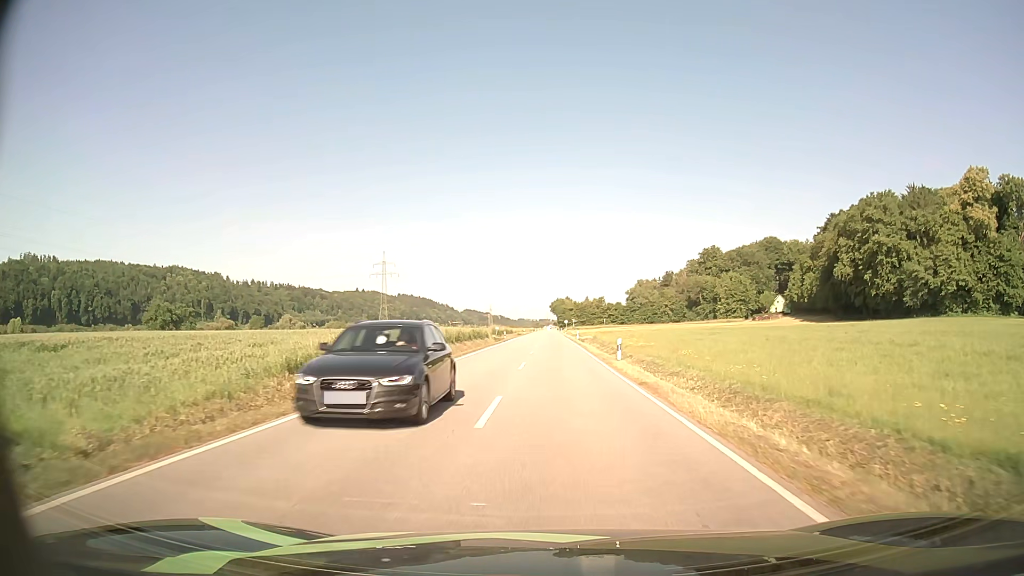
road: secondary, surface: asphalt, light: Day
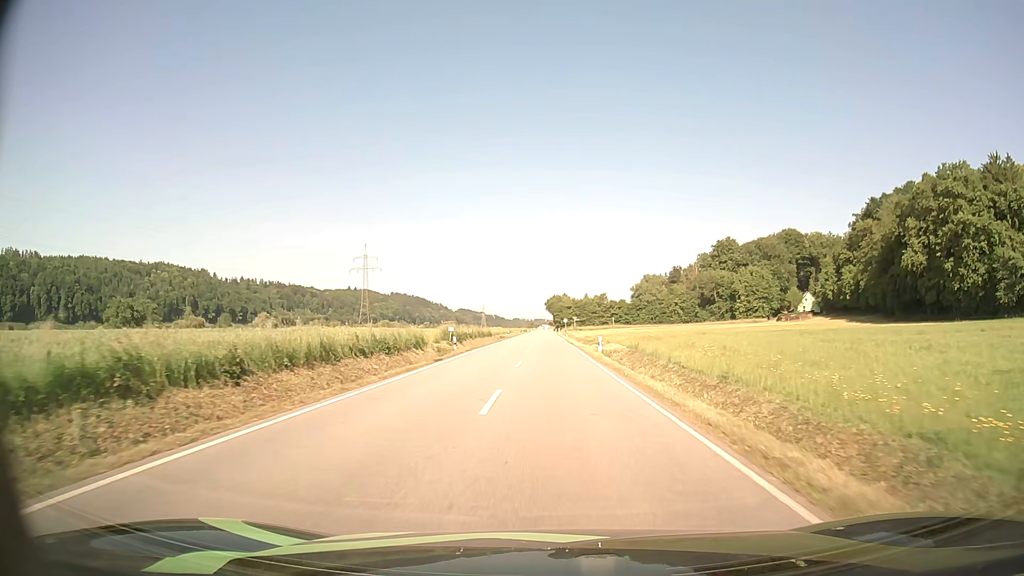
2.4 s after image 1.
(+0.1, +34.7) m; 0°
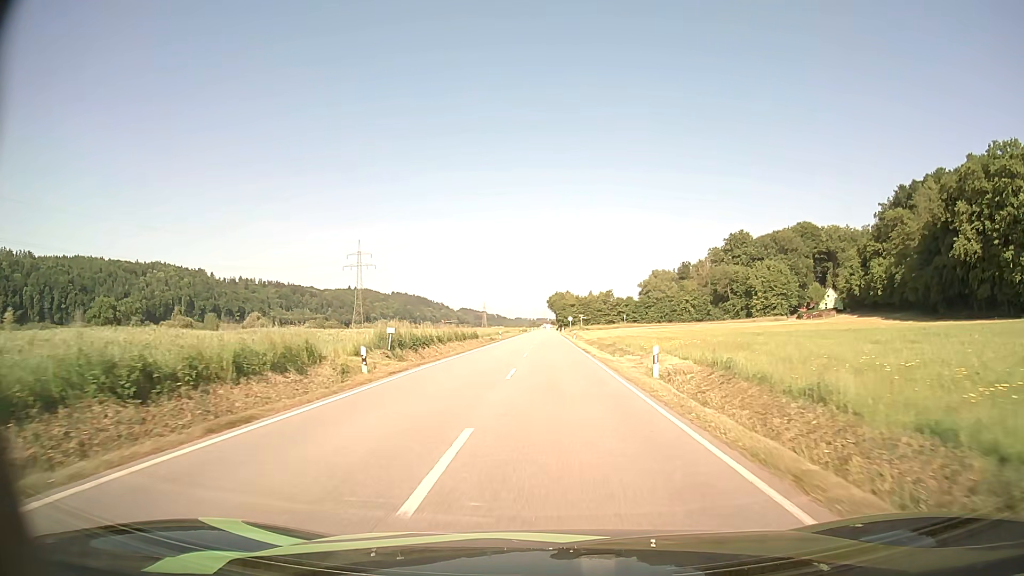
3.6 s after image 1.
(0.0, +17.6) m; 0°
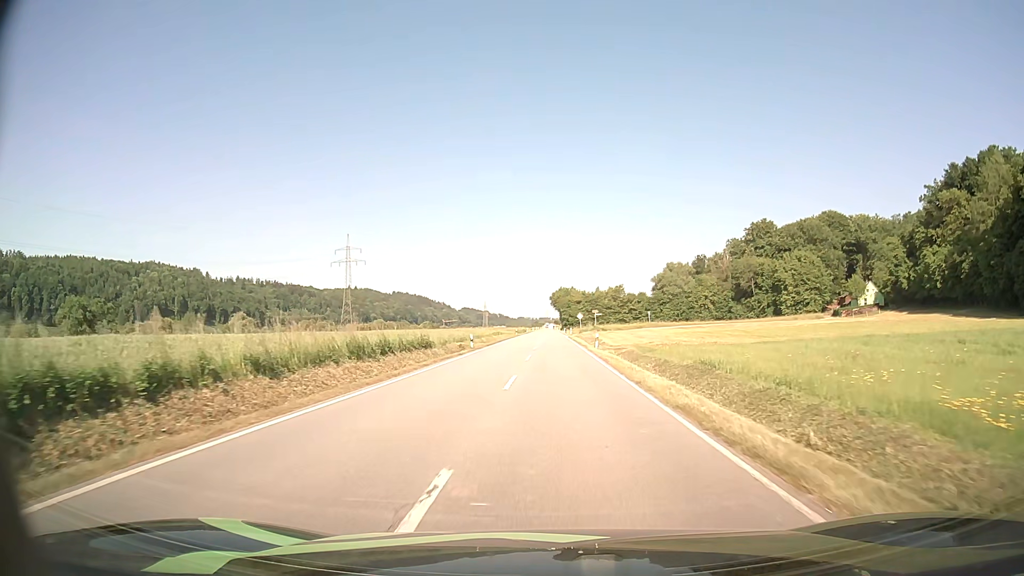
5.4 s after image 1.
(-0.1, +26.7) m; 0°
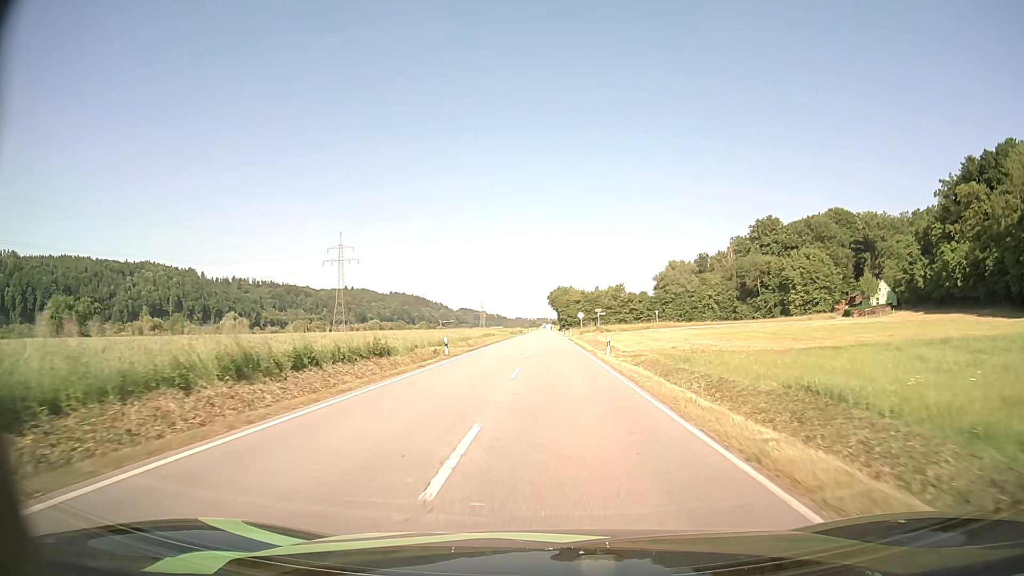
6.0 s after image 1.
(0.0, +9.0) m; 0°
